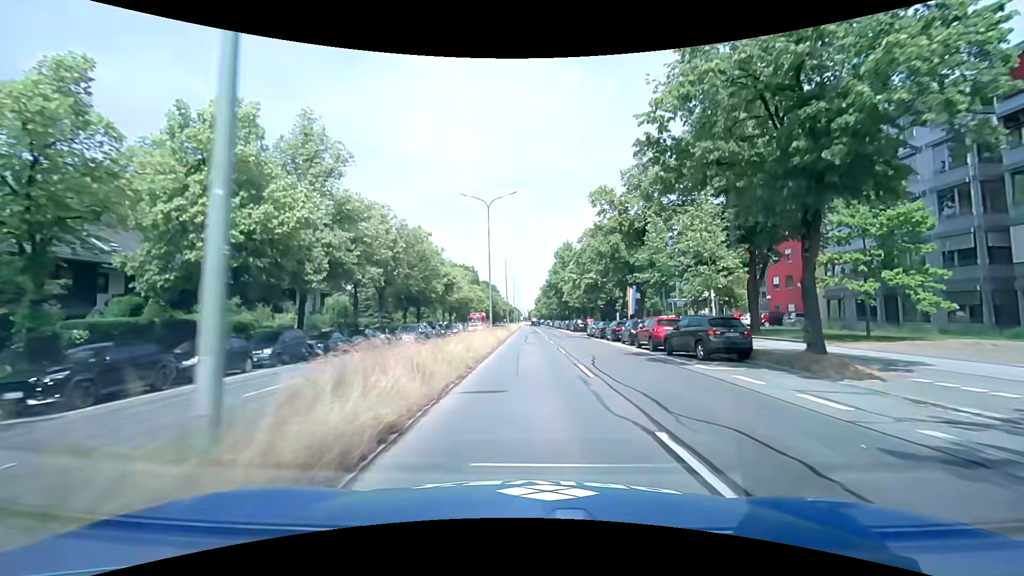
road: primary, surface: asphalt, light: Day
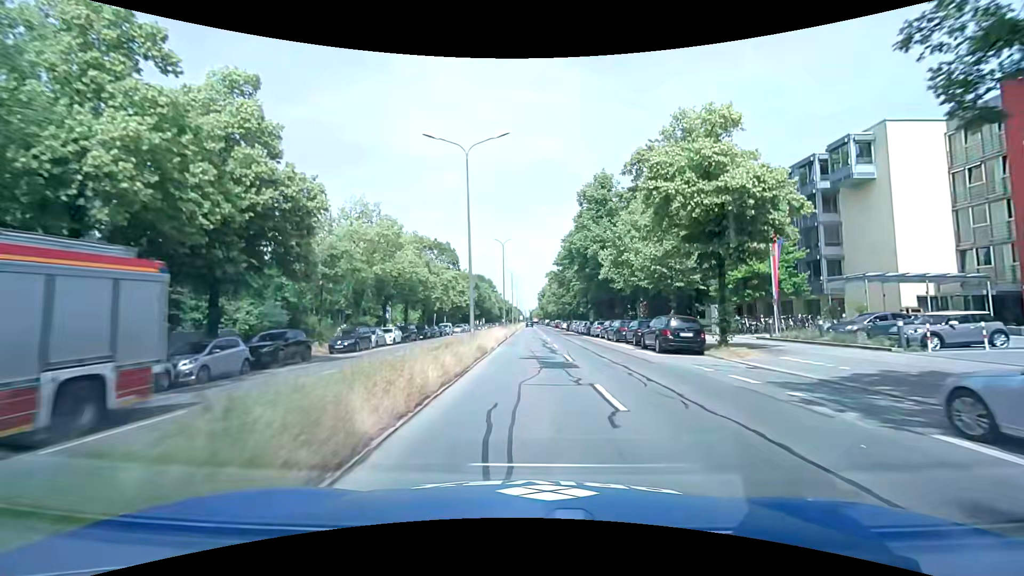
(-0.2, +41.3) m; 0°
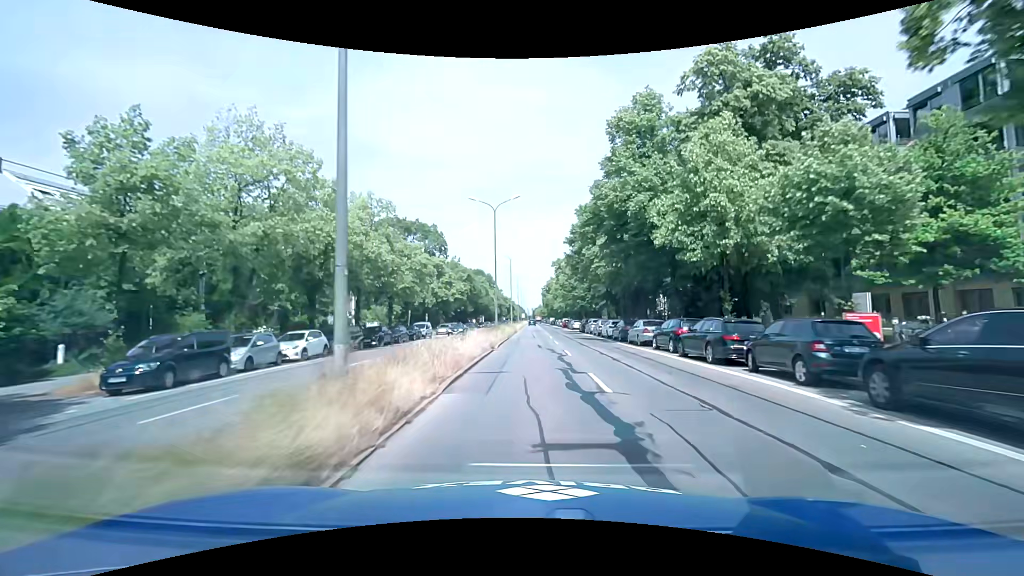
(0.0, +16.7) m; 0°
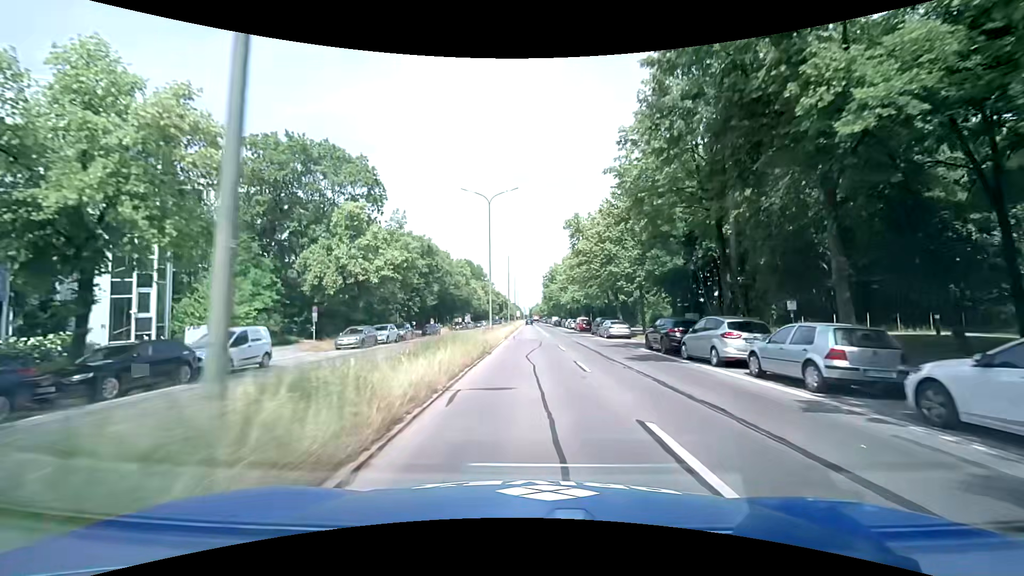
(0.0, +33.5) m; 0°
(0, +10) (0, +20) (0, +30) (0, +40) (0, +50) (0, +60) (0, +70) (0, +80) (0, +90) (0, +100) m
